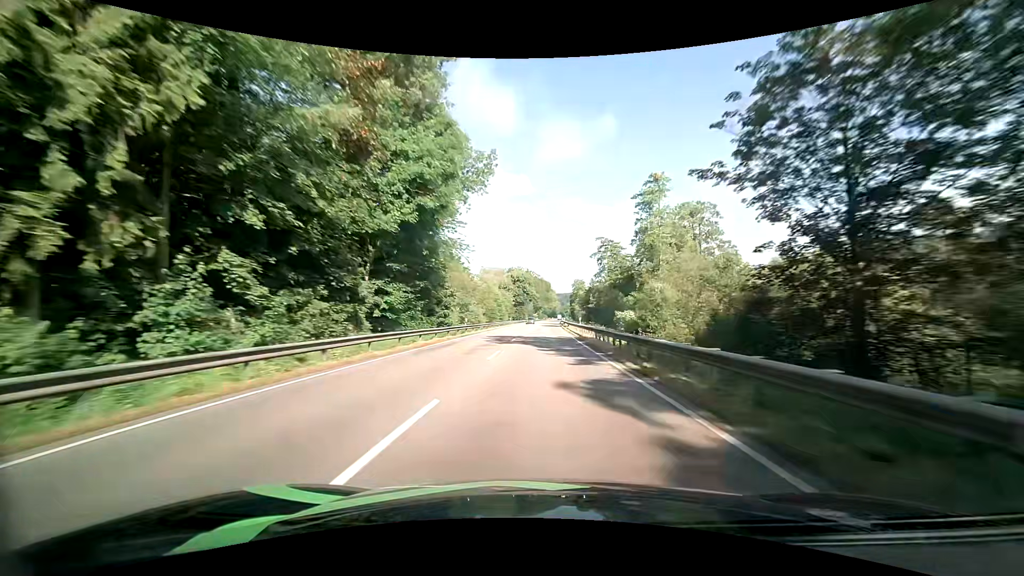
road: primary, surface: asphalt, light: Day
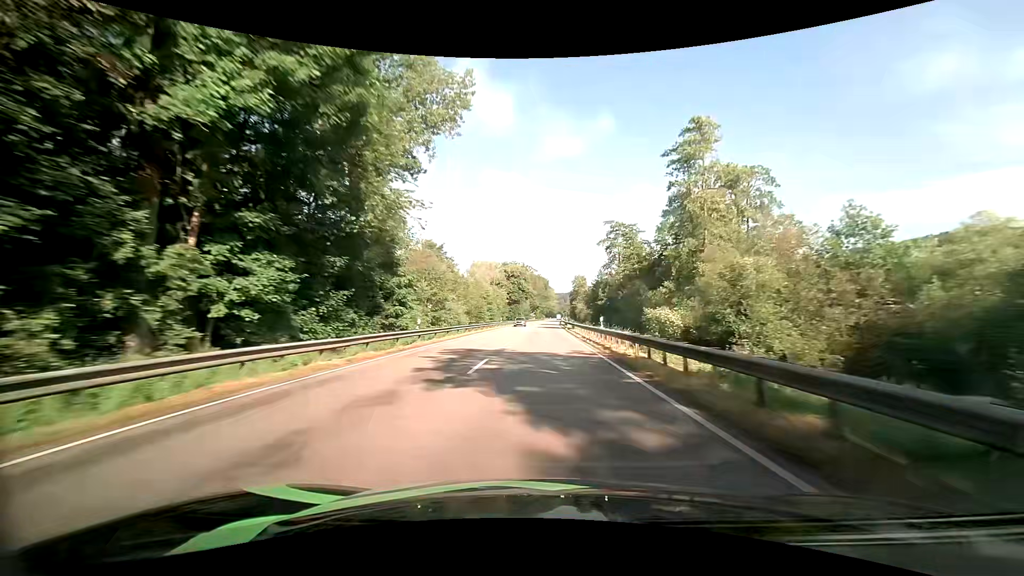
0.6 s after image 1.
(0.0, +16.1) m; 0°
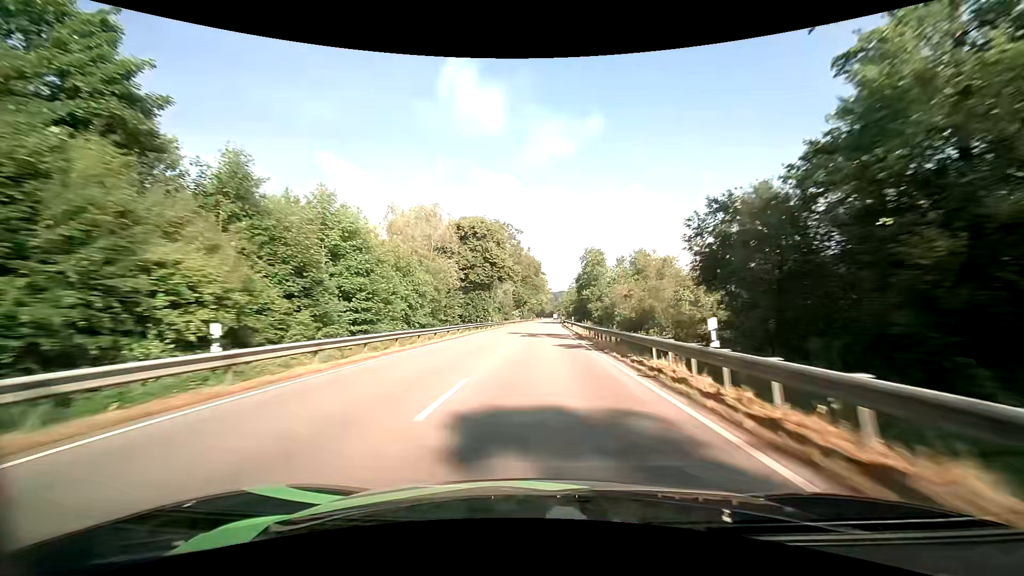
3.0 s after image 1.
(+0.6, +64.8) m; +1°
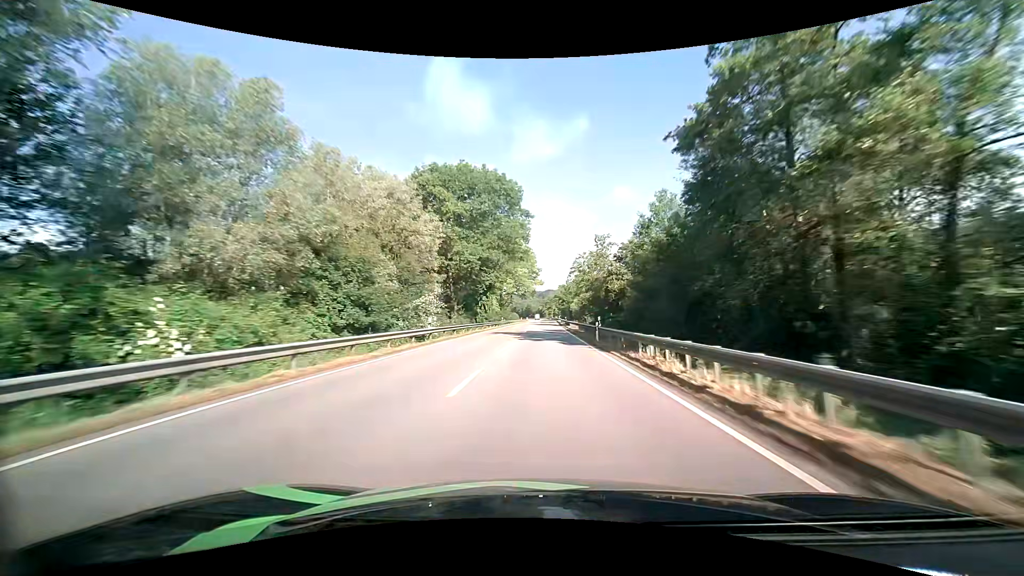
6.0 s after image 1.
(+1.3, +81.6) m; +2°
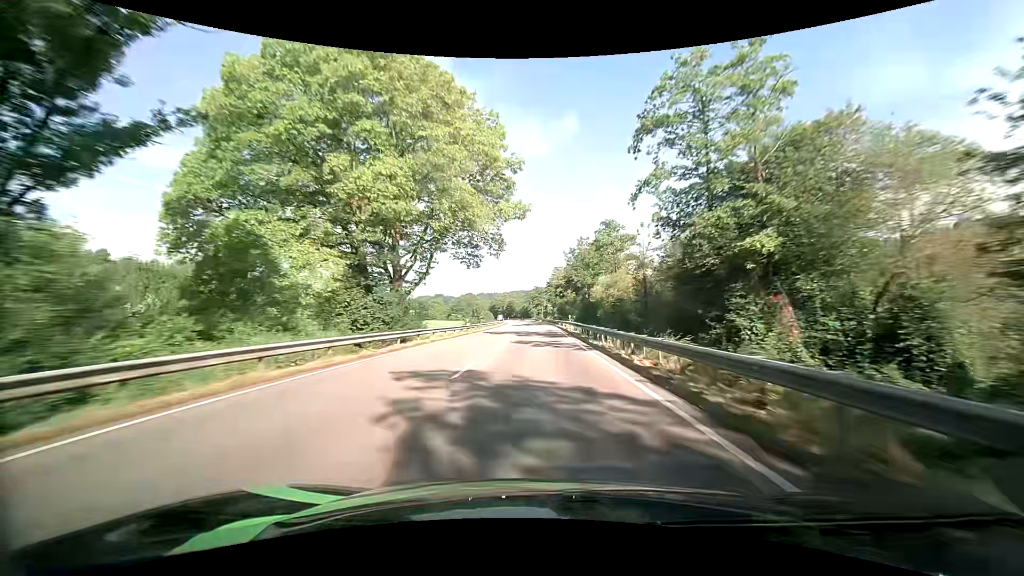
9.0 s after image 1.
(+1.3, +81.1) m; +2°
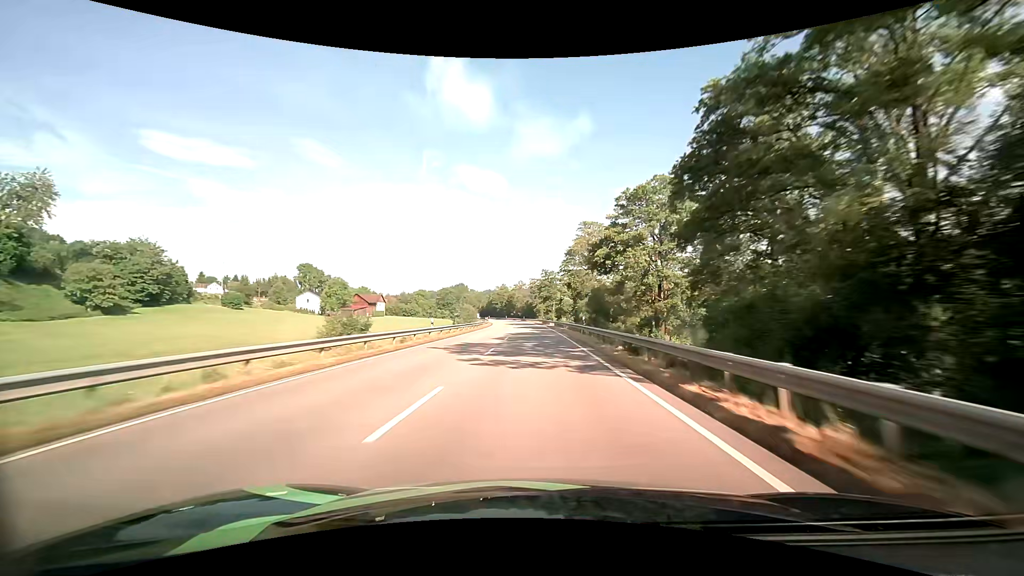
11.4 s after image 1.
(-0.7, +65.0) m; -1°
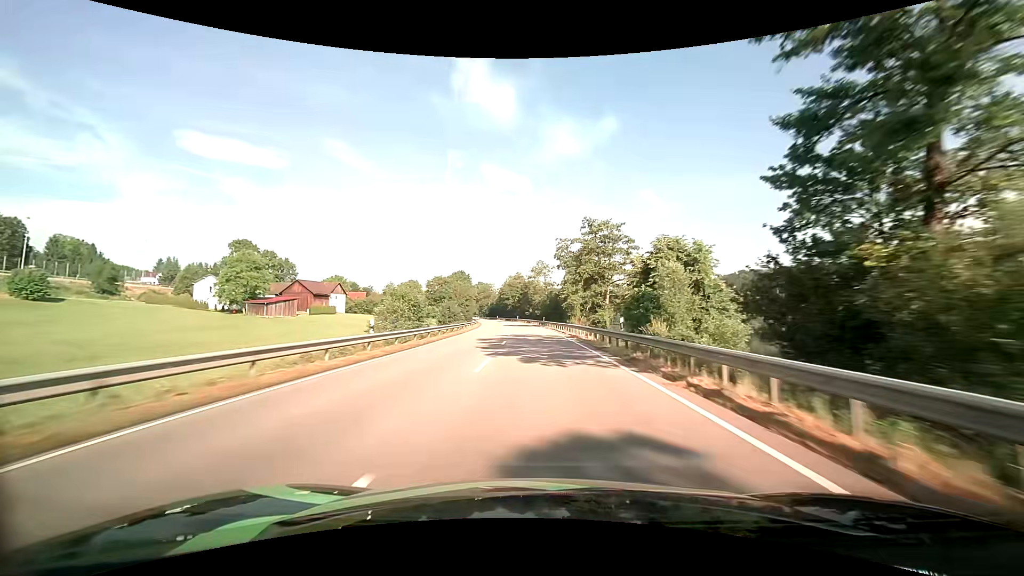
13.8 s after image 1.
(-1.6, +65.0) m; -3°
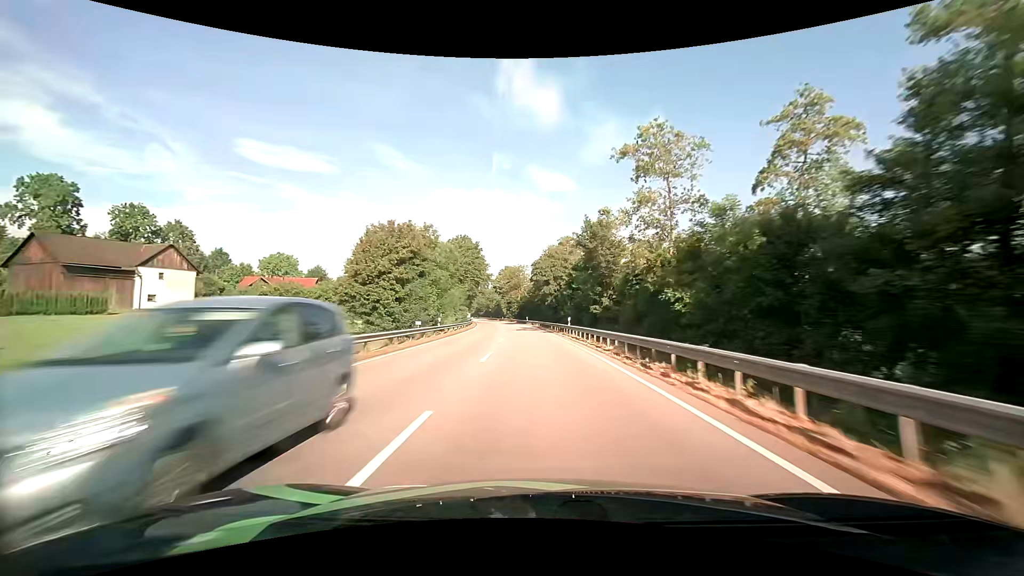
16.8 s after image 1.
(-3.8, +80.7) m; -5°
(0, +10) (0, +20) (-1, +30) (-1, +40) (-2, +50) (-2, +60) (-3, +70) (-4, +80) (-5, +90) (-6, +100) m
